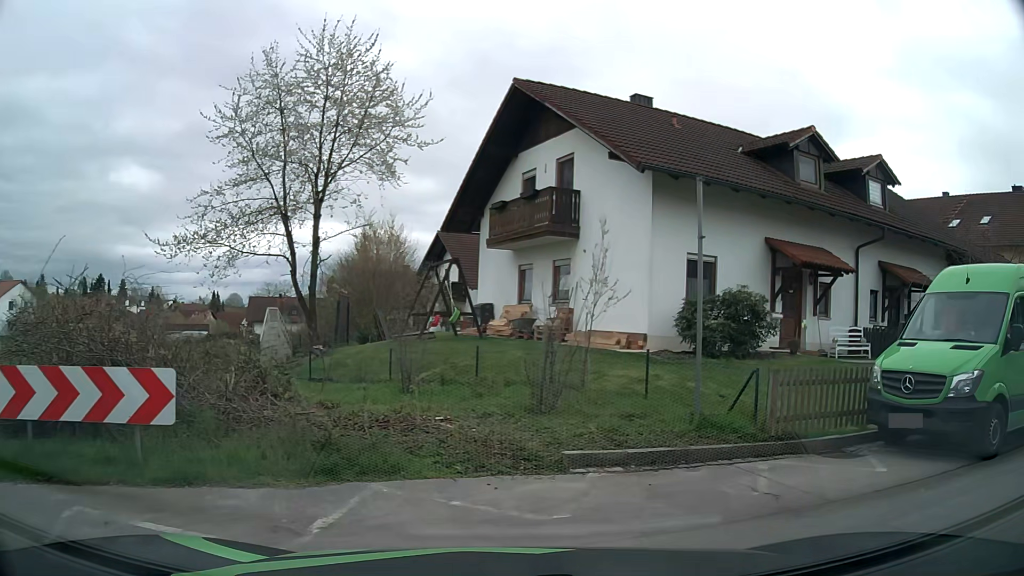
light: Day
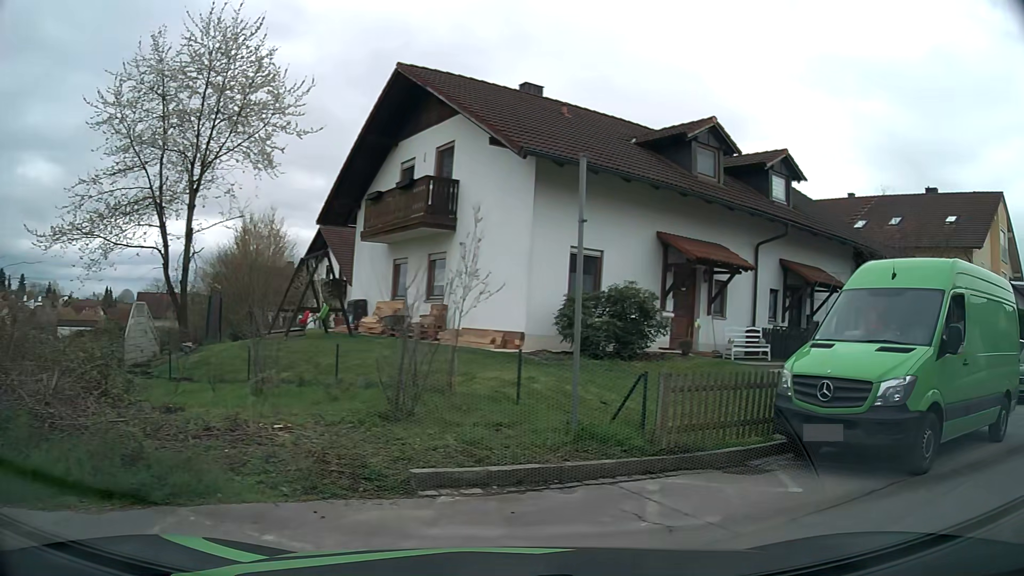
(0.0, +1.1) m; +10°
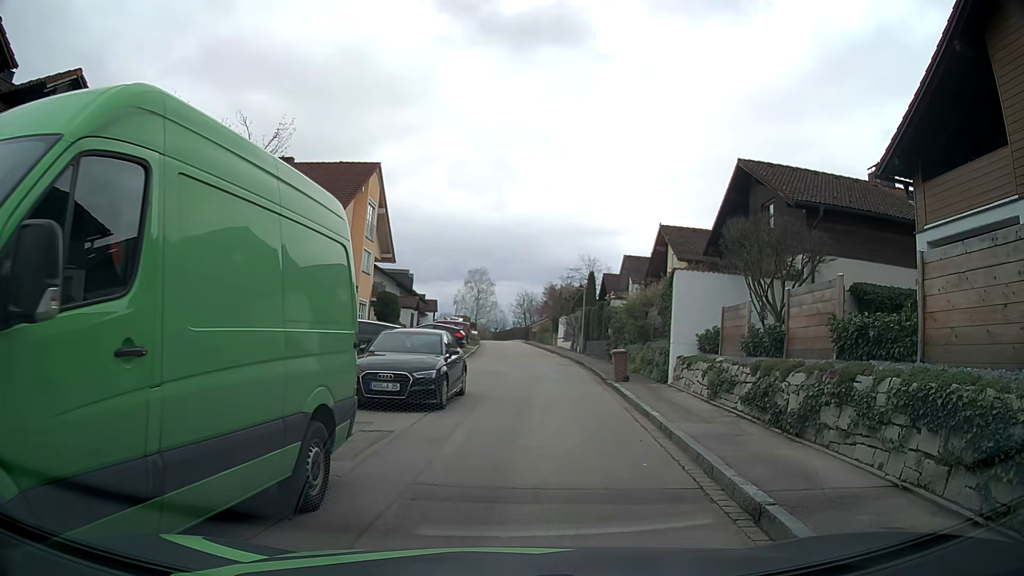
(+2.9, +5.1) m; +54°
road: residential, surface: asphalt
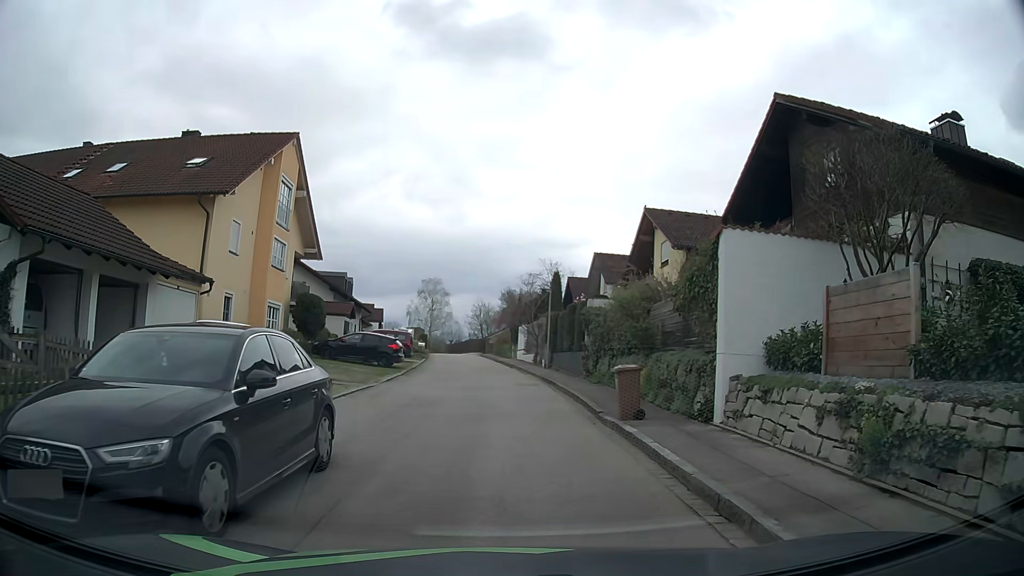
(+0.3, +8.2) m; +3°
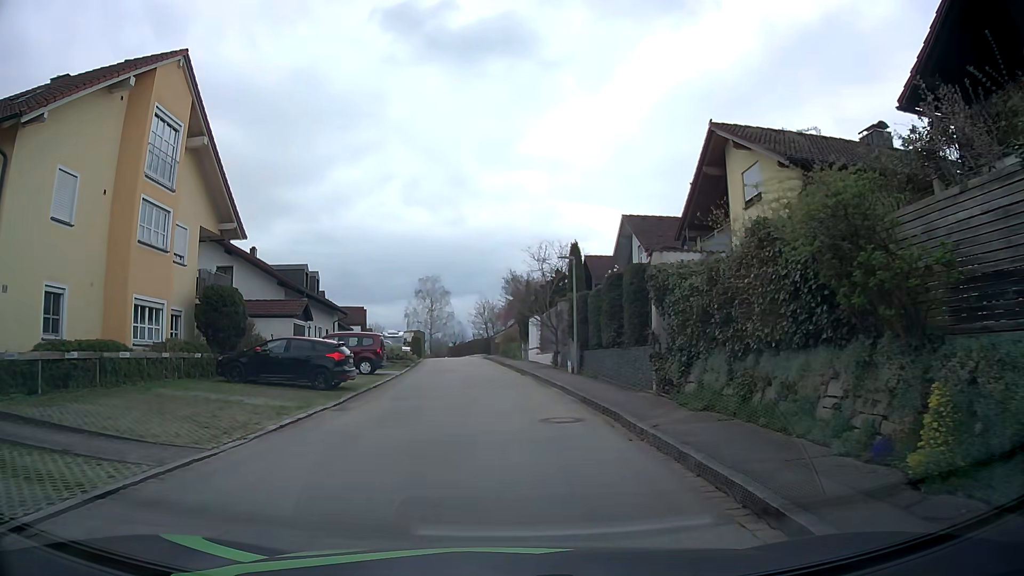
(0.0, +11.7) m; -2°
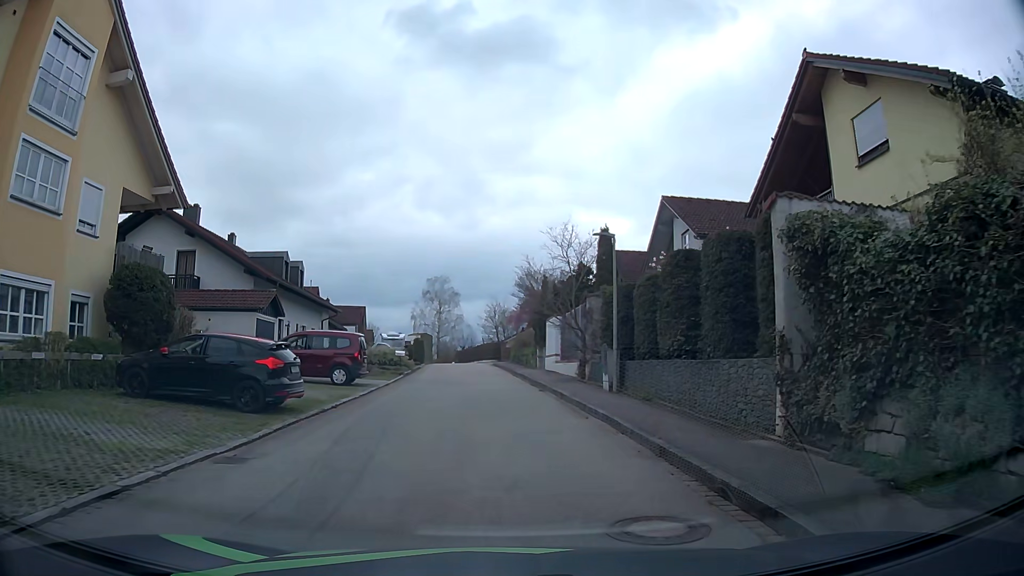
(0.0, +6.5) m; +1°
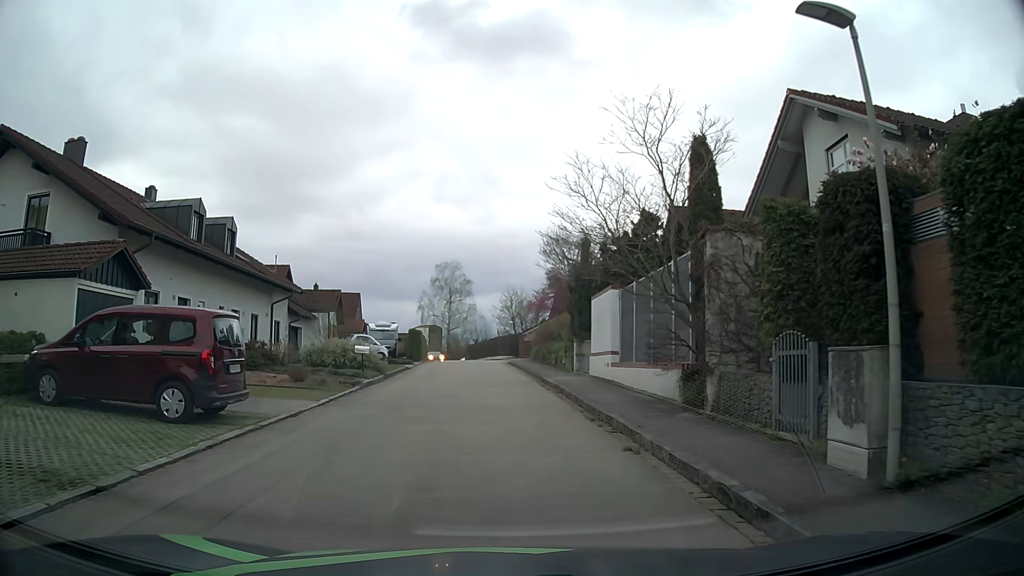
(-0.3, +12.8) m; -3°
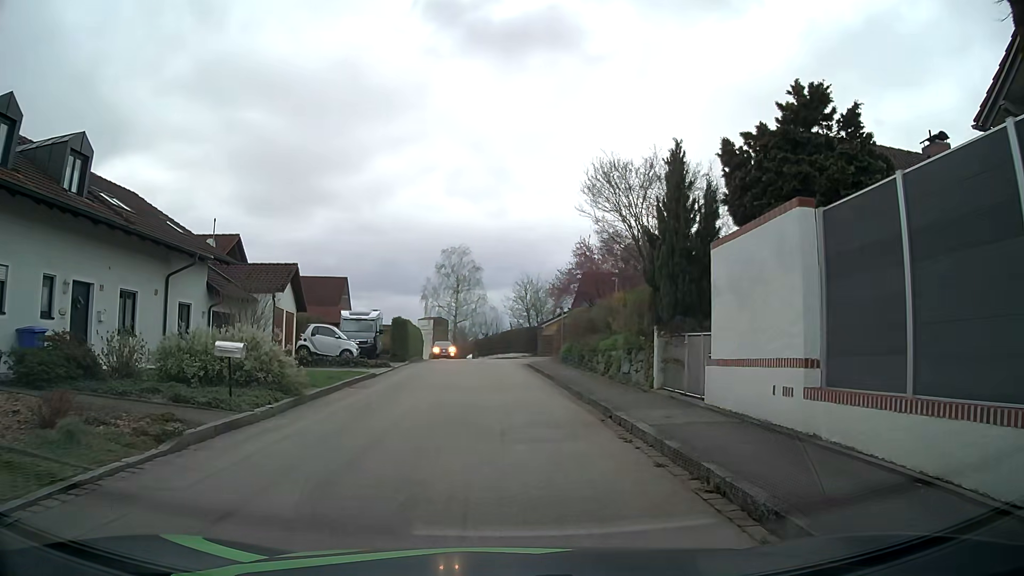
(-0.1, +12.0) m; -1°
(0, +10) (0, +20) (-1, +30) (-1, +40) (-2, +50) (-3, +60) (-5, +70) (-8, +79) (-11, +89) (-14, +98) m
